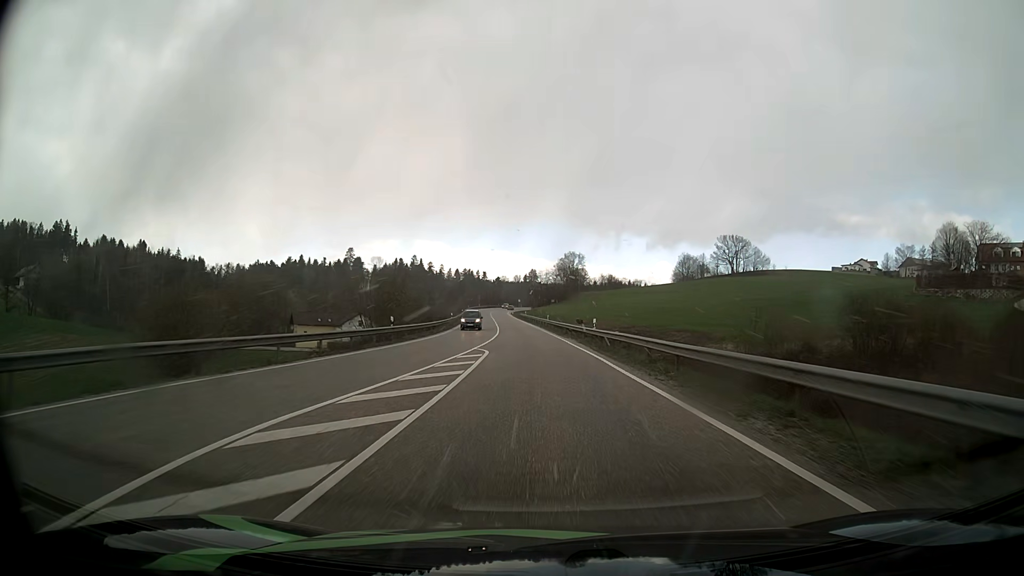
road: primary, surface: asphalt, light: Day
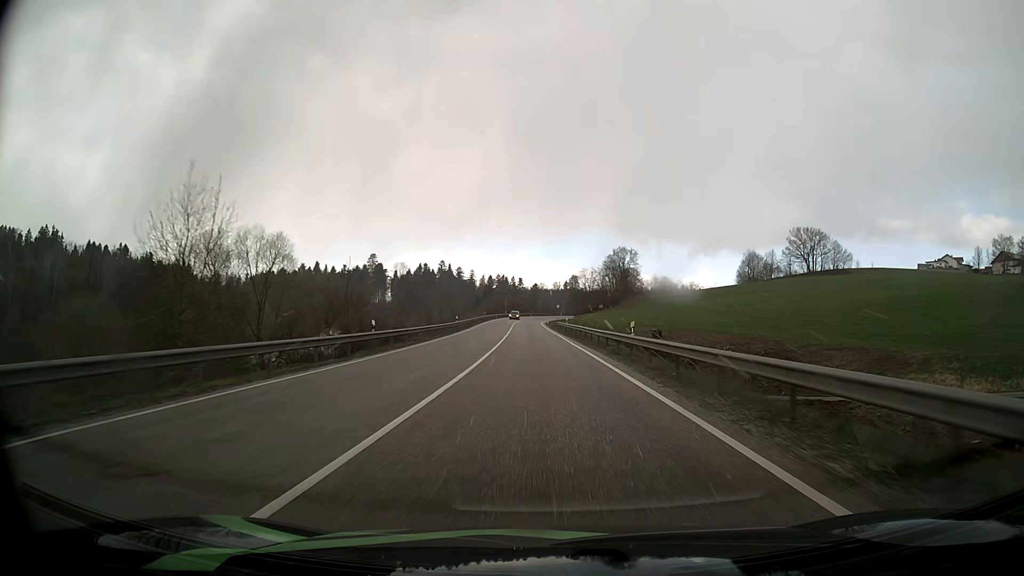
(-1.6, +48.1) m; -4°
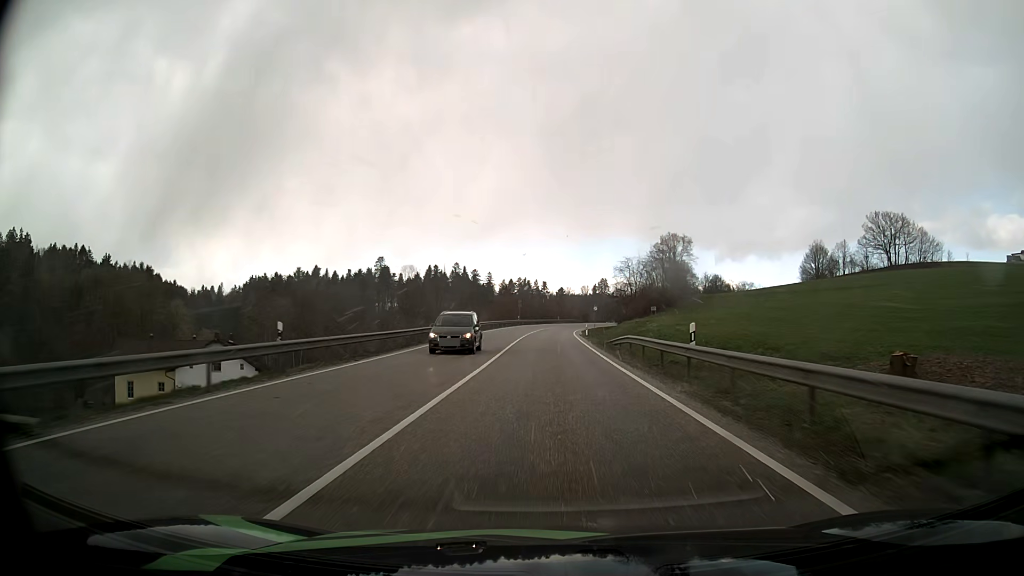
(-1.0, +48.6) m; -2°
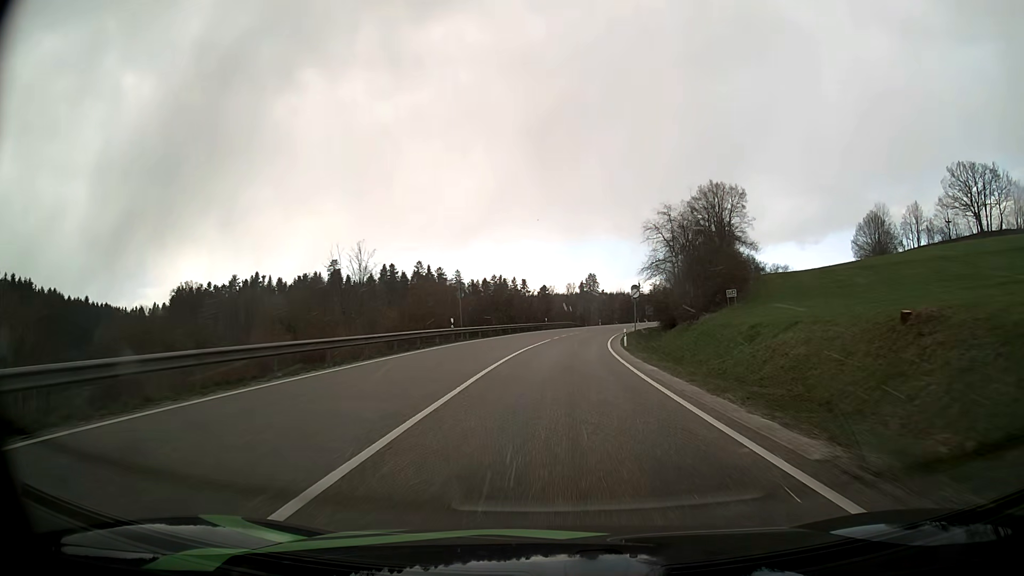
(+0.2, +61.0) m; +1°
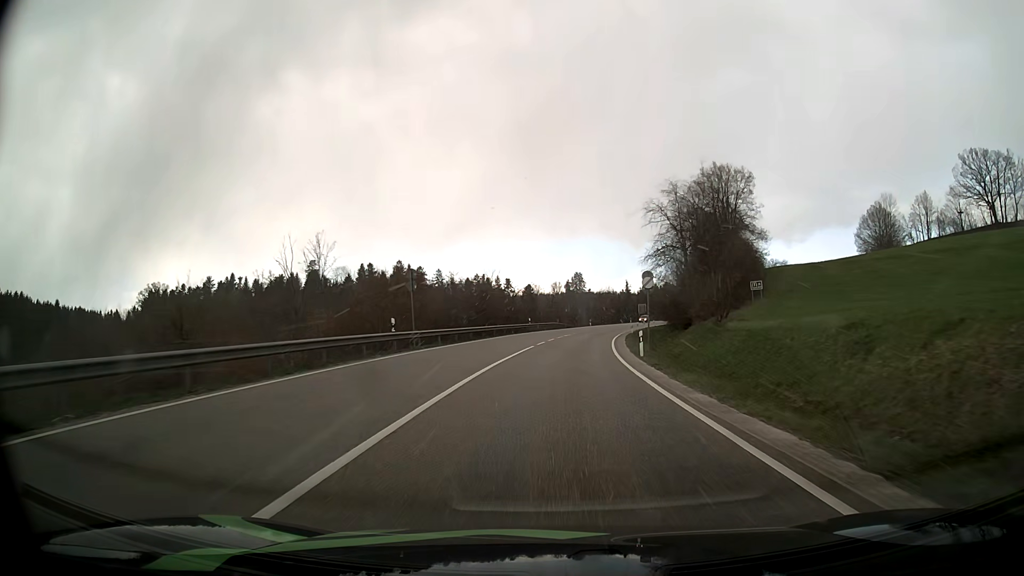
(+0.1, +12.2) m; +1°
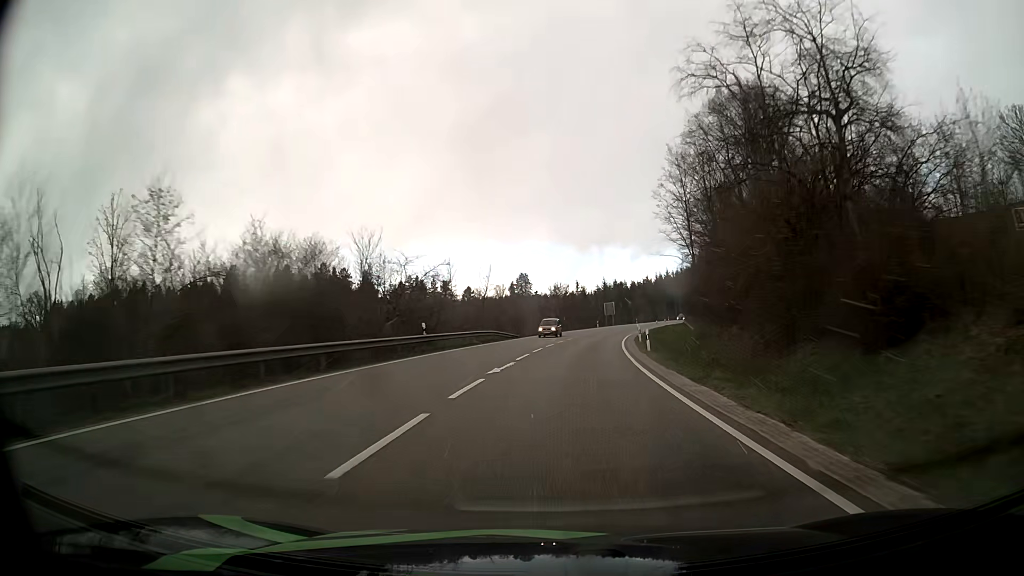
(+1.2, +36.7) m; +5°
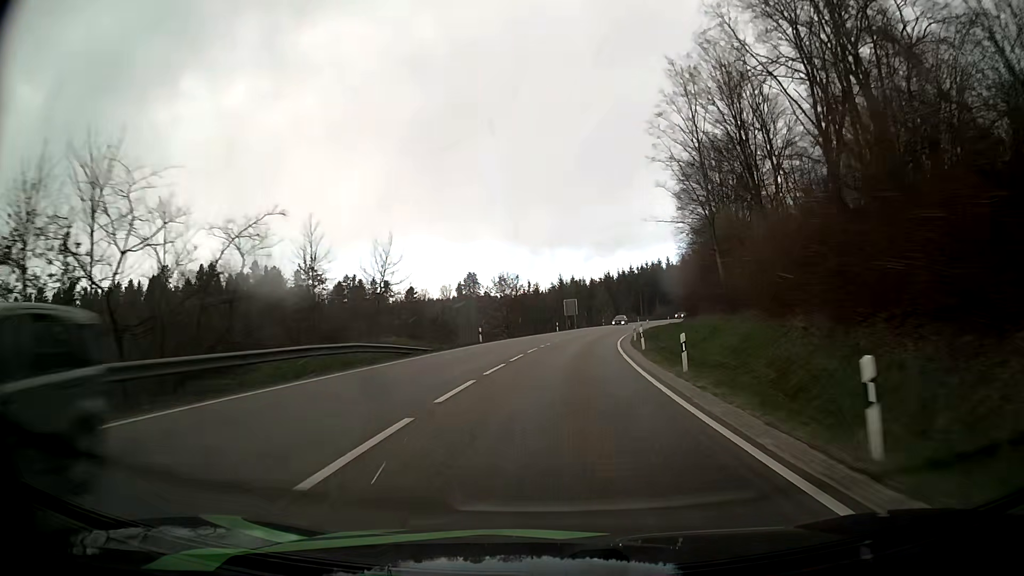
(+0.9, +24.5) m; +4°
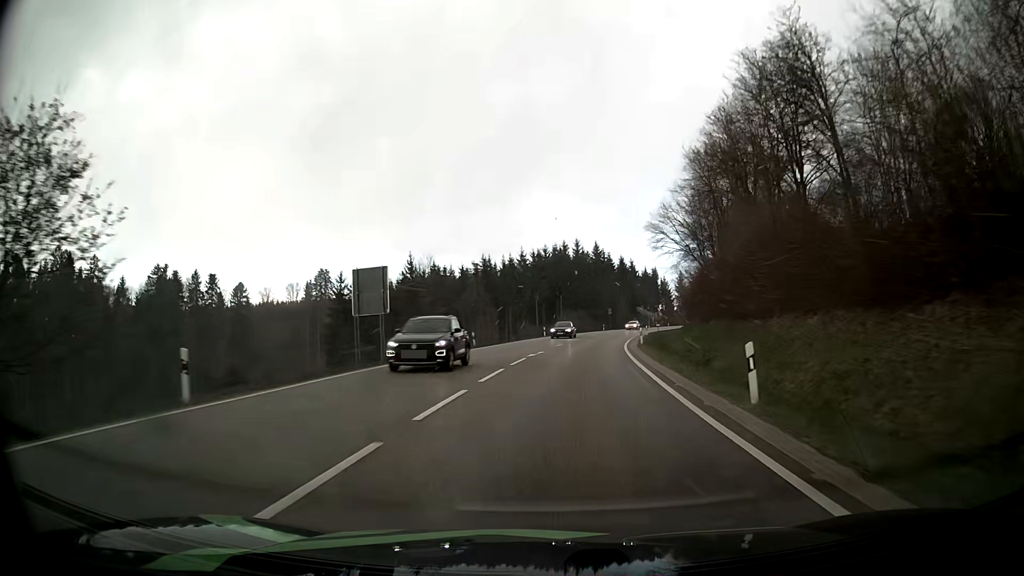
(+5.4, +61.8) m; +10°
(0, +10) (+1, +20) (+1, +30) (+3, +40) (+4, +50) (+6, +60) (+7, +69) (+10, +79) (+12, +89) (+15, +99) m
